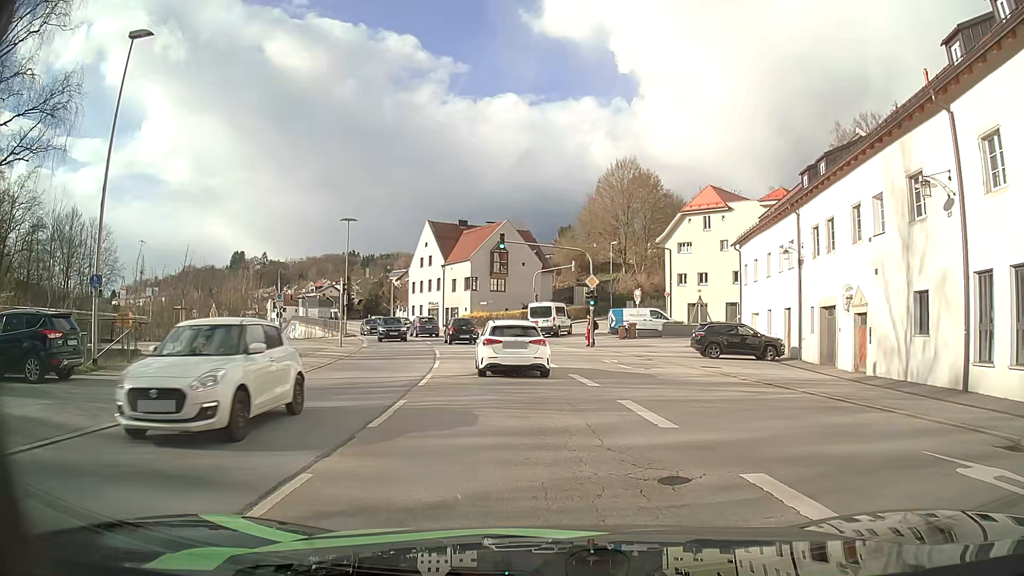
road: primary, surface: asphalt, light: Day
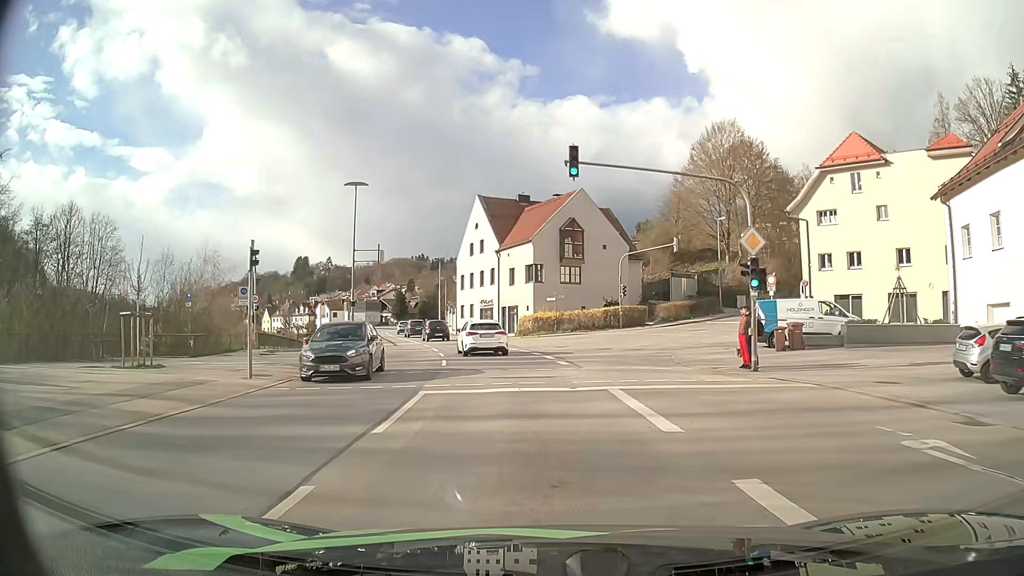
(-1.2, +19.0) m; -7°
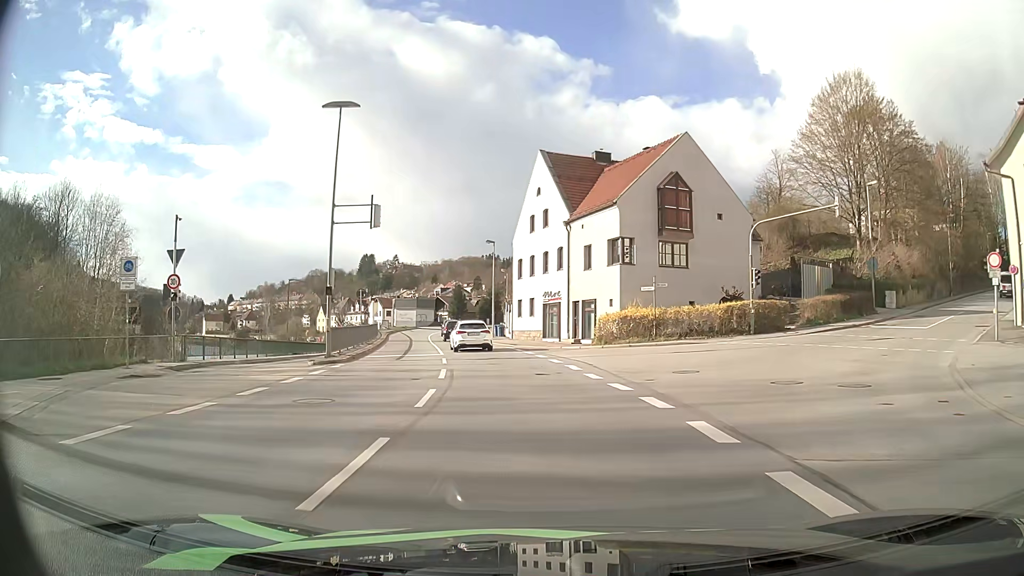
(-0.9, +16.8) m; -6°
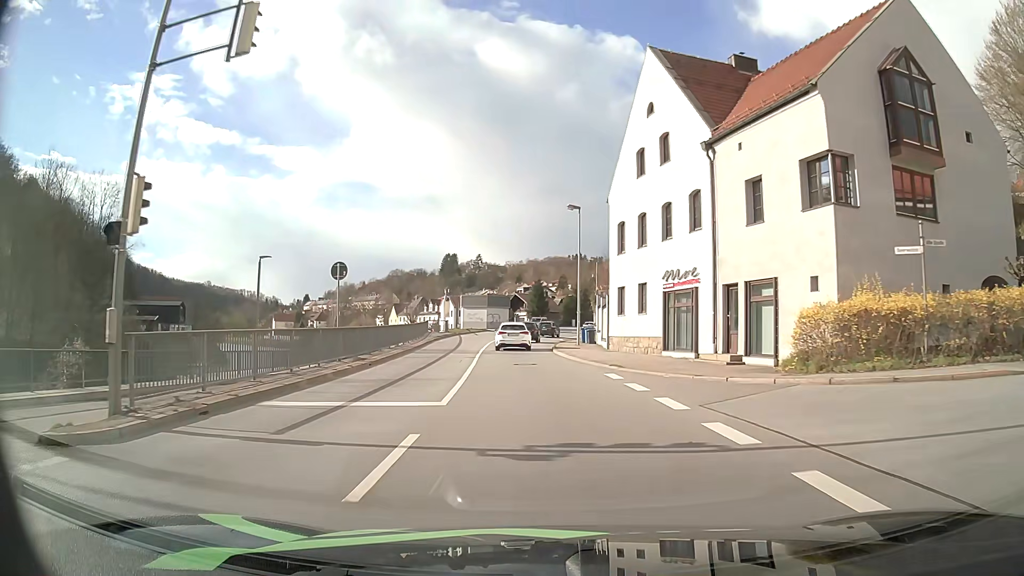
(-1.2, +17.9) m; -8°
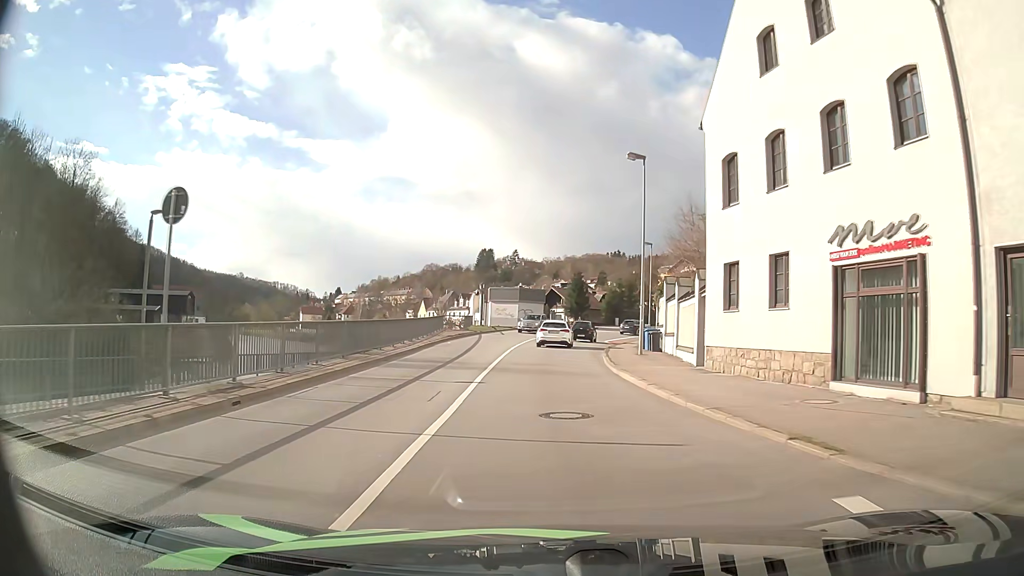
(-0.4, +12.5) m; -3°
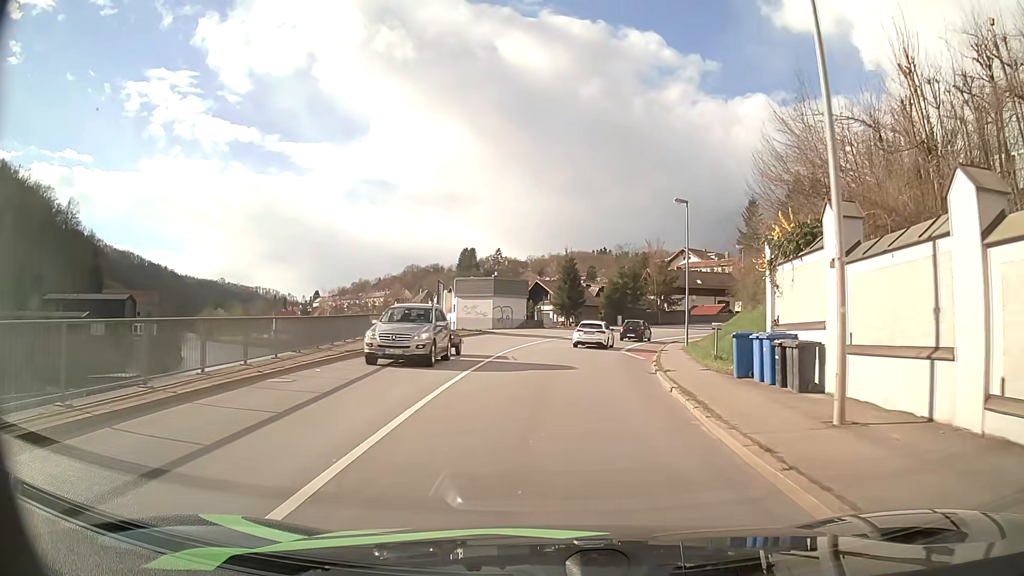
(+0.1, +19.6) m; +2°
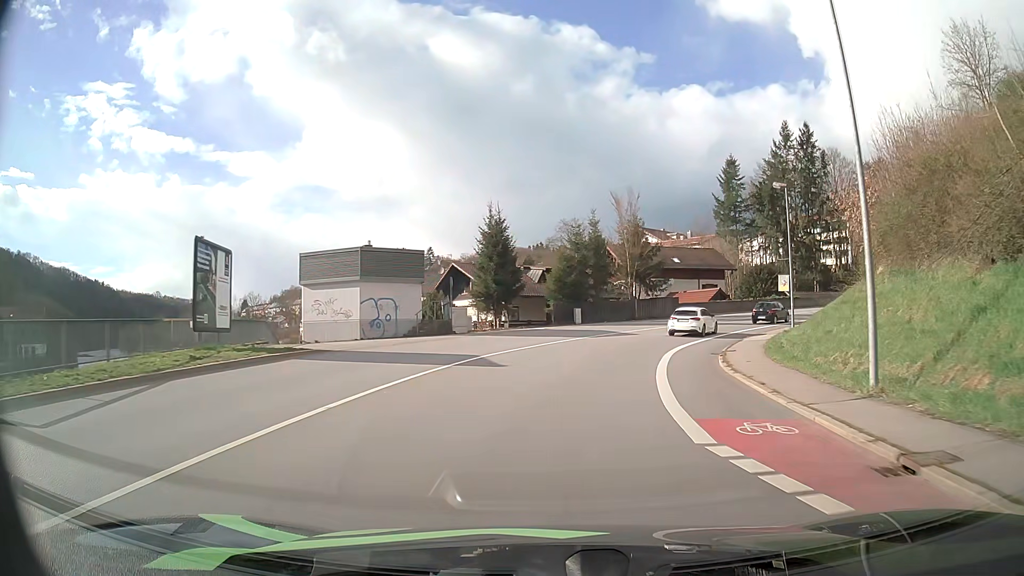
(+1.0, +26.7) m; +5°
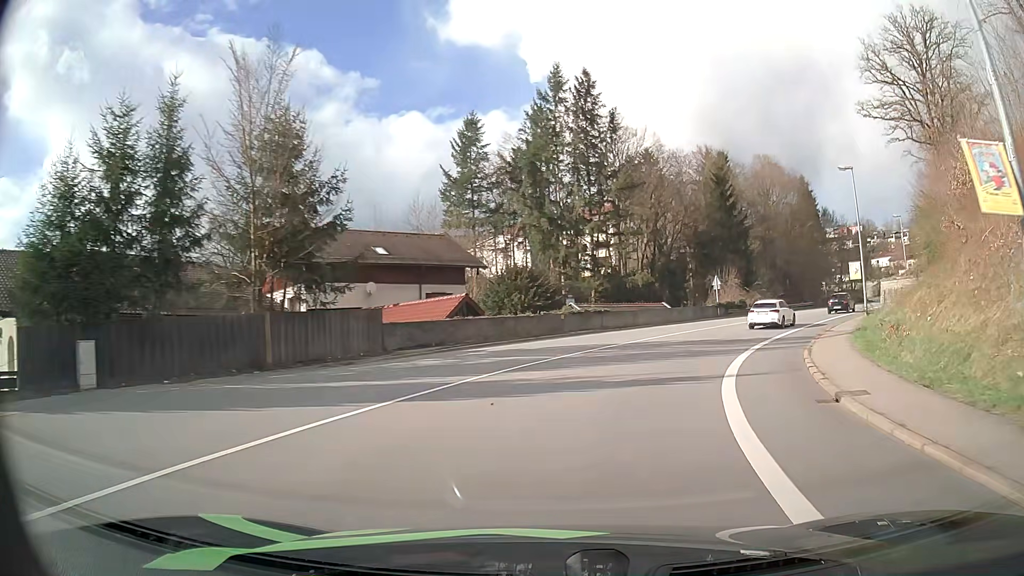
(+5.7, +32.7) m; +24°
